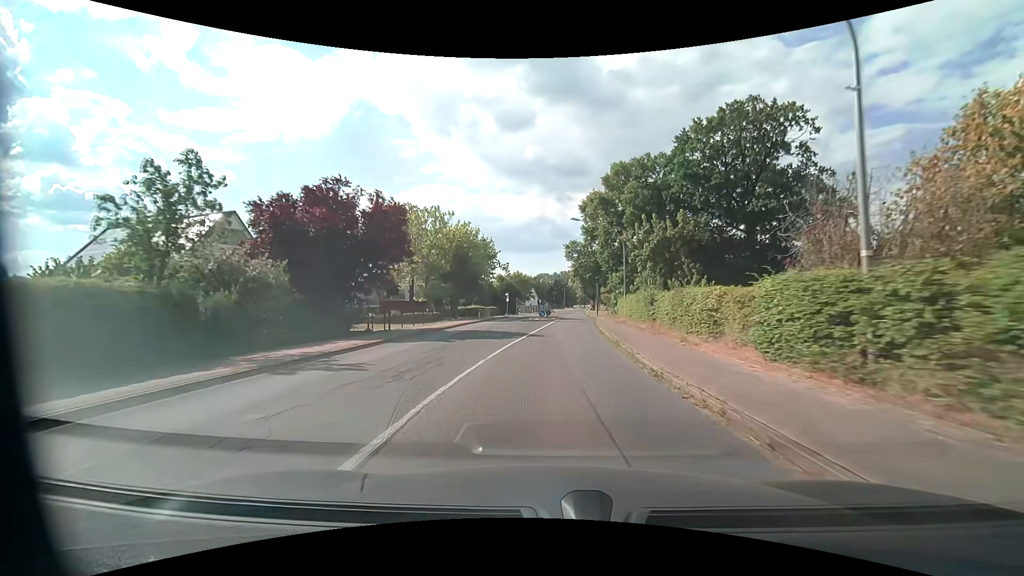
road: secondary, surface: asphalt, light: Day
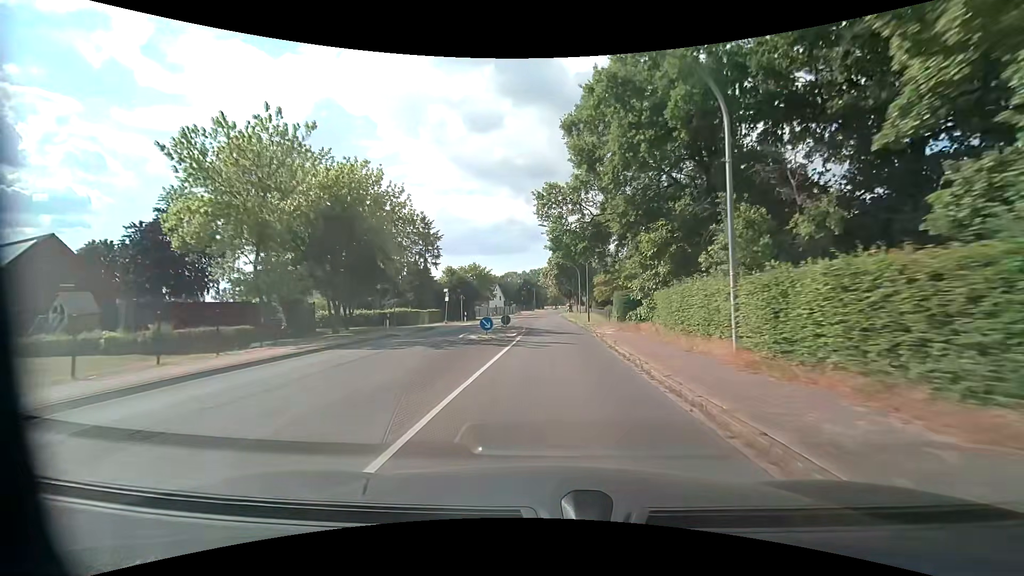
(+0.8, +25.3) m; +3°
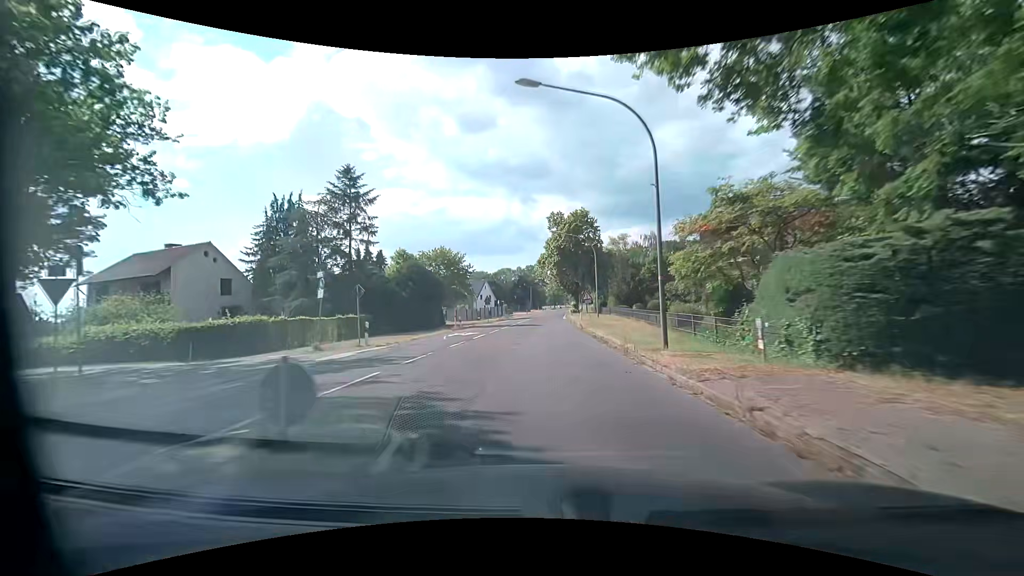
(+0.1, +25.2) m; 0°
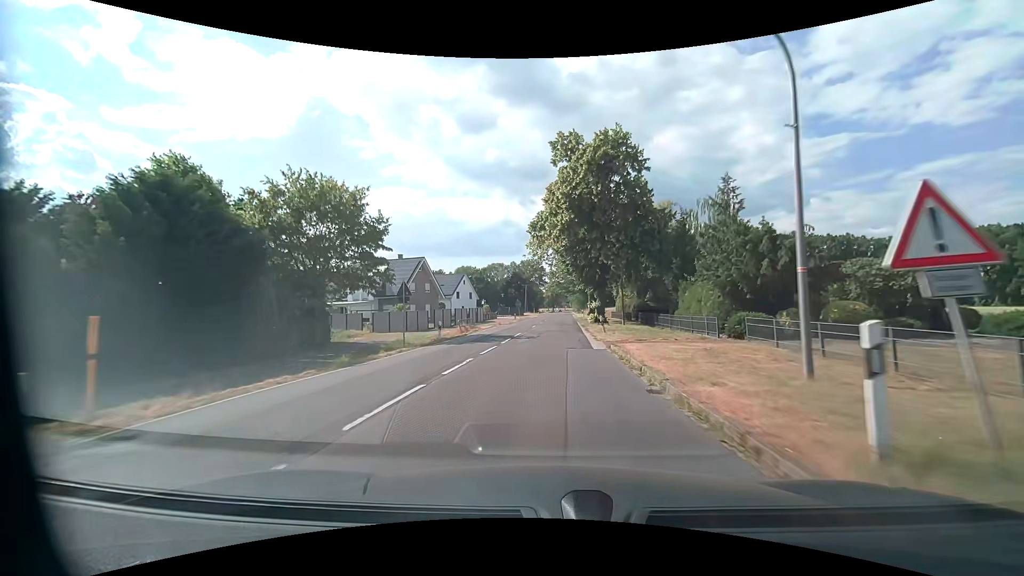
(+0.2, +33.6) m; +1°
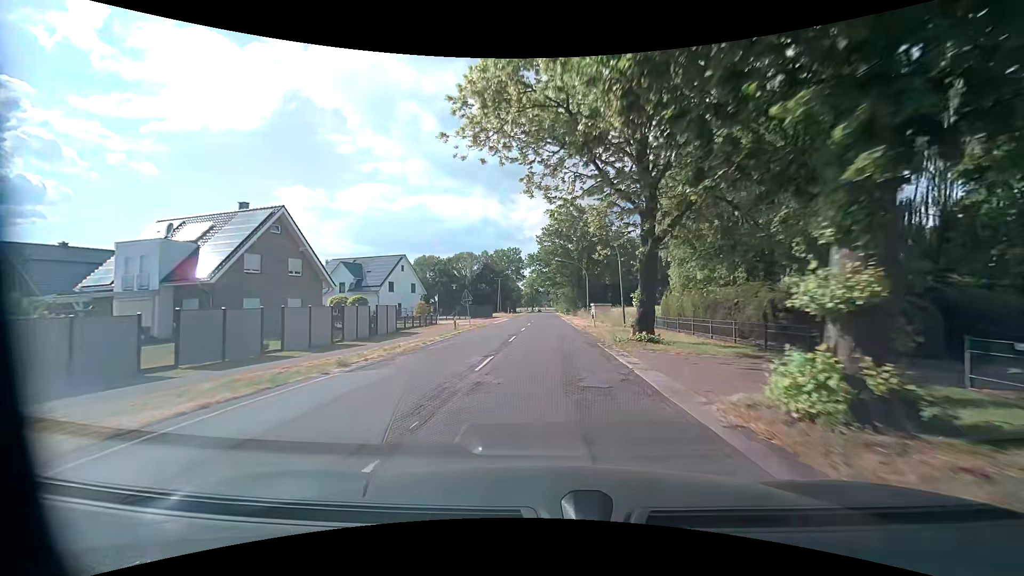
(+0.6, +33.4) m; +3°
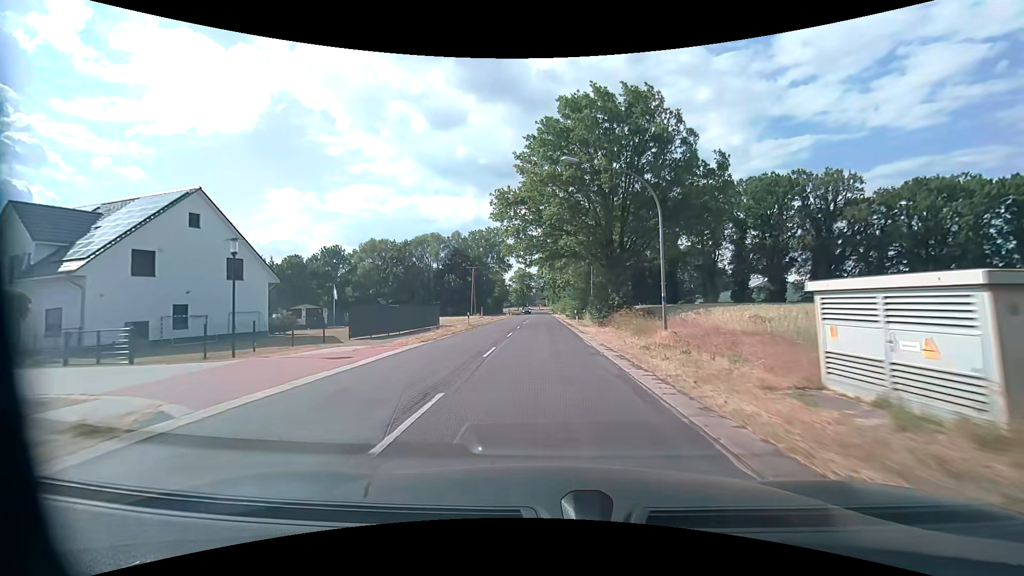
(+0.2, +41.8) m; +1°
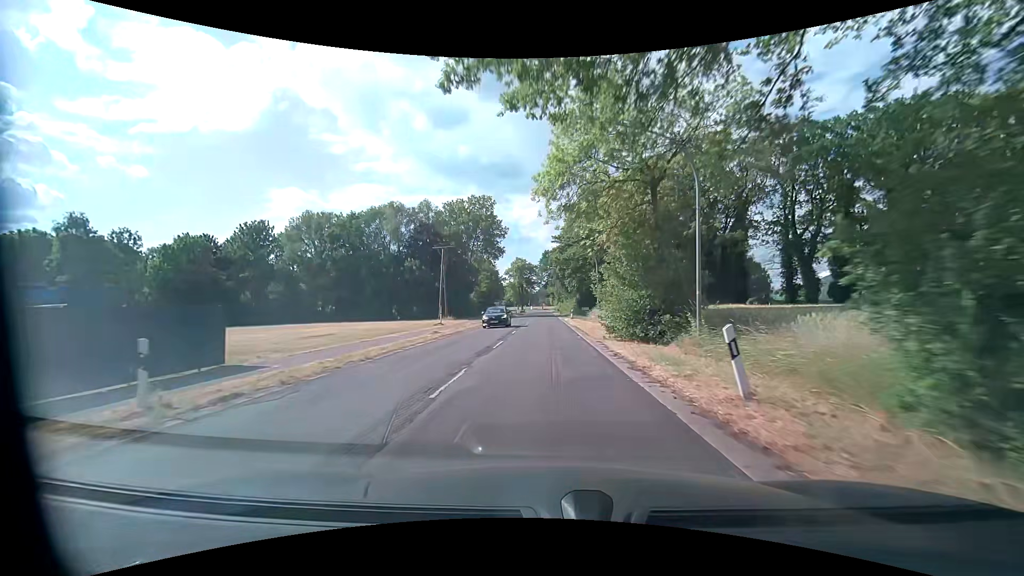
(-0.2, +33.5) m; -1°
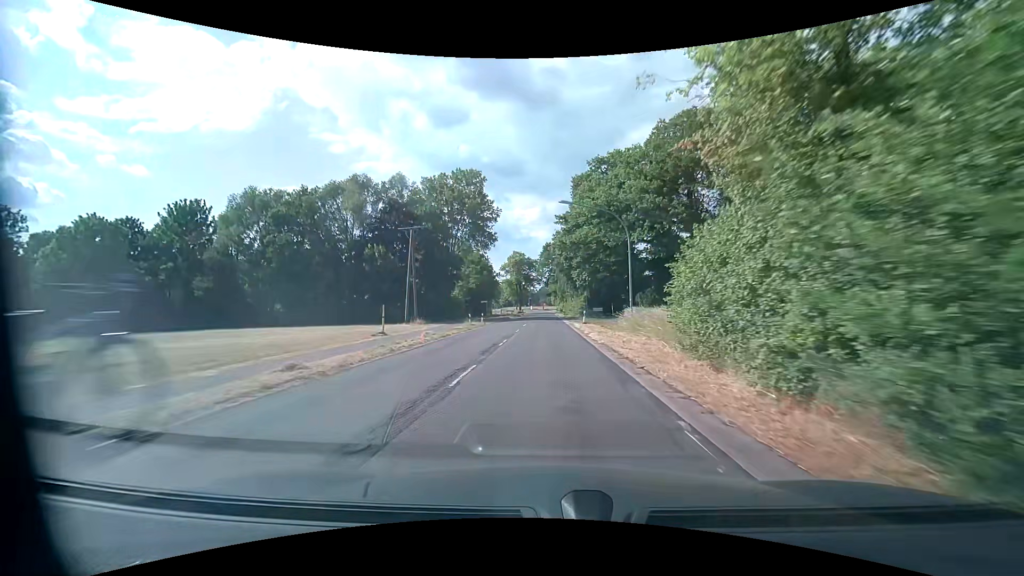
(0.0, +16.8) m; 0°
(0, +10) (0, +20) (0, +30) (0, +40) (0, +50) (0, +60) (0, +70) (0, +80) (0, +90) (0, +100) m
